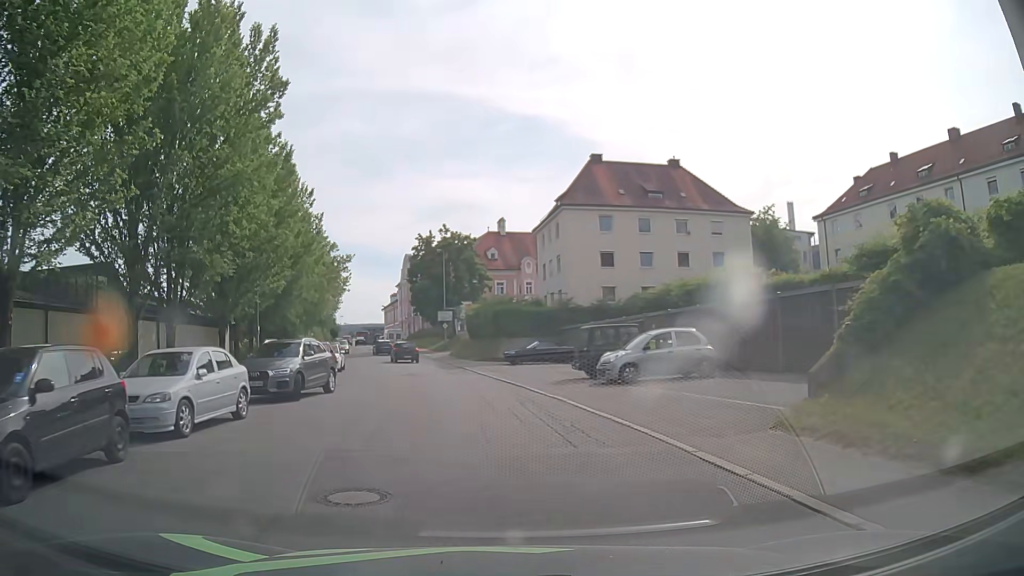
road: tertiary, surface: asphalt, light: Day
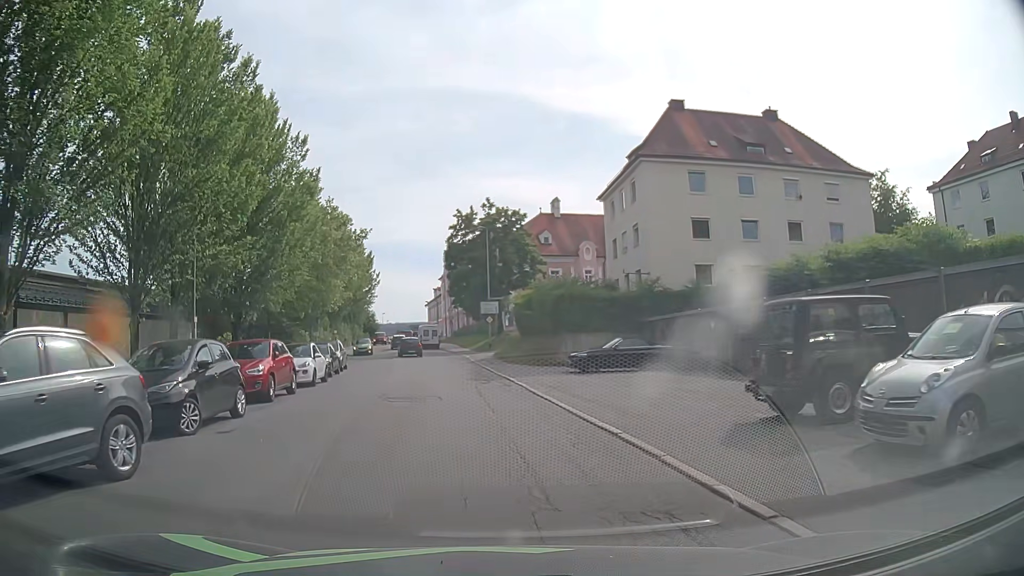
(-0.5, +13.4) m; -4°
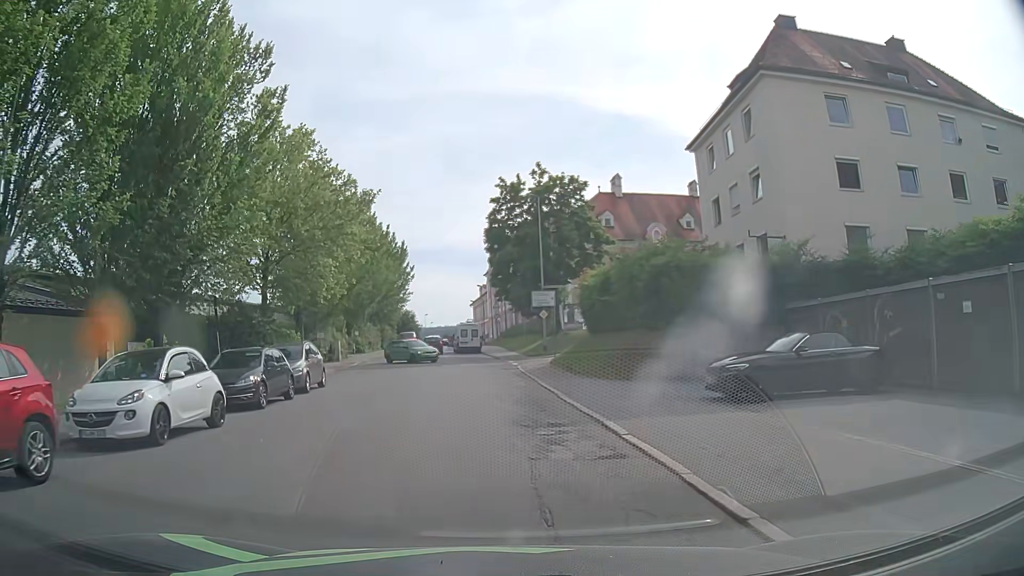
(-0.6, +13.4) m; -5°
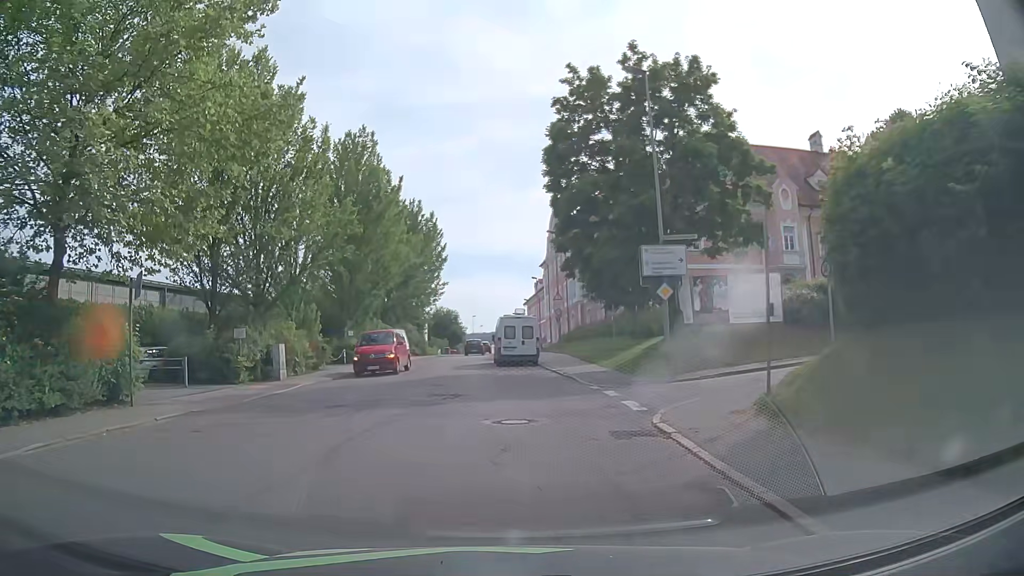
(-0.8, +22.2) m; -5°
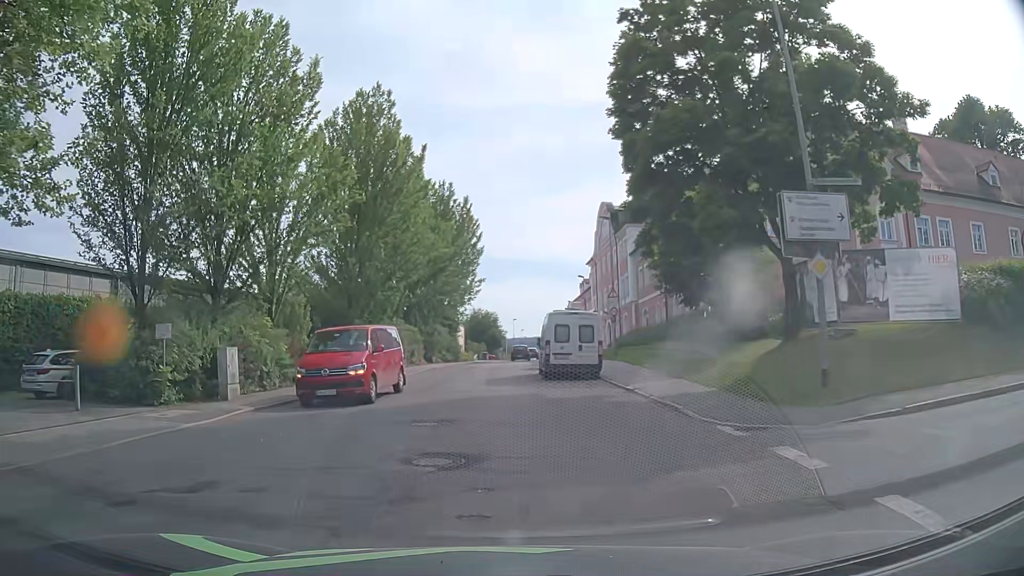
(-0.2, +8.8) m; -4°
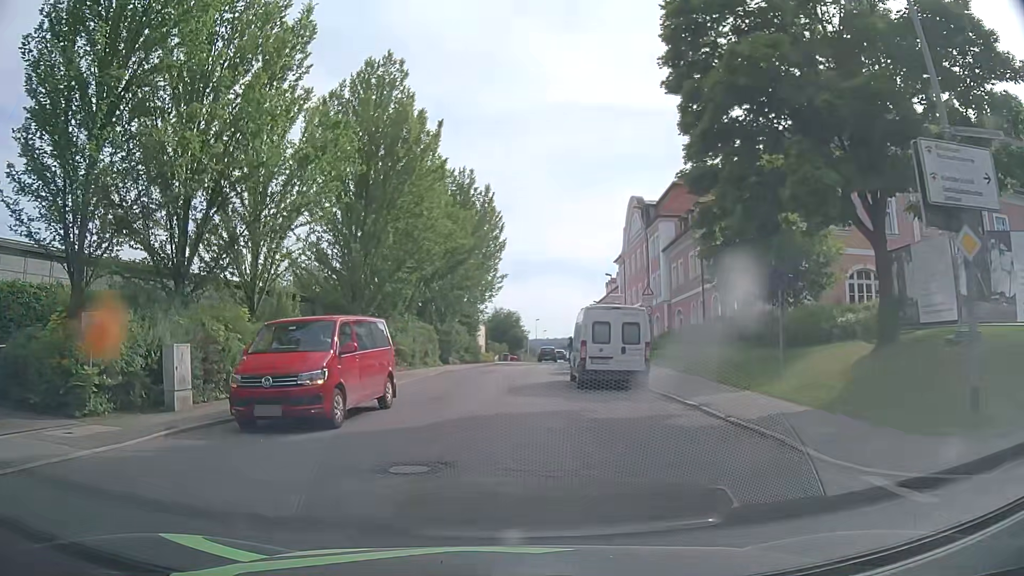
(0.0, +4.4) m; -1°
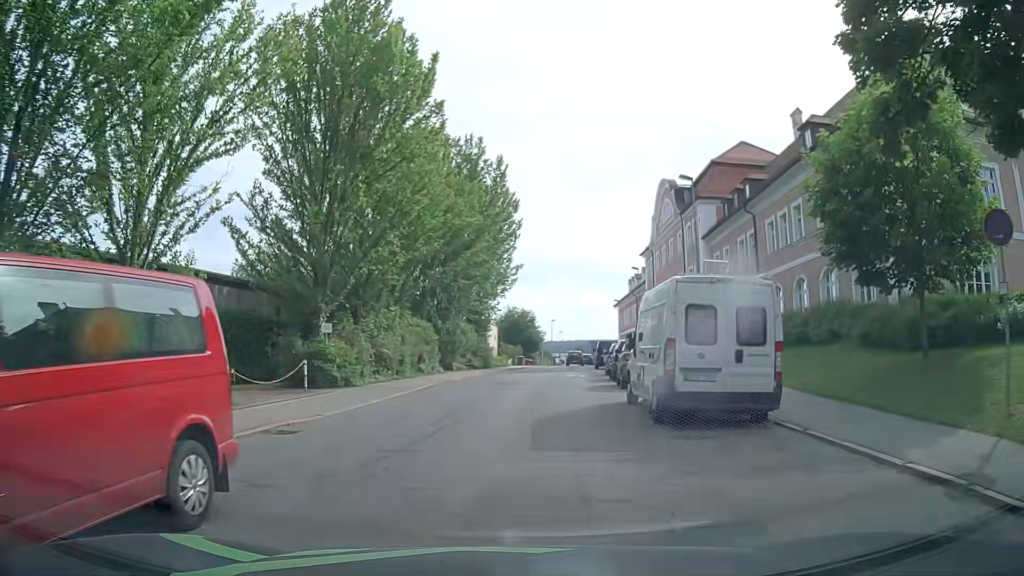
(-0.2, +8.8) m; -2°
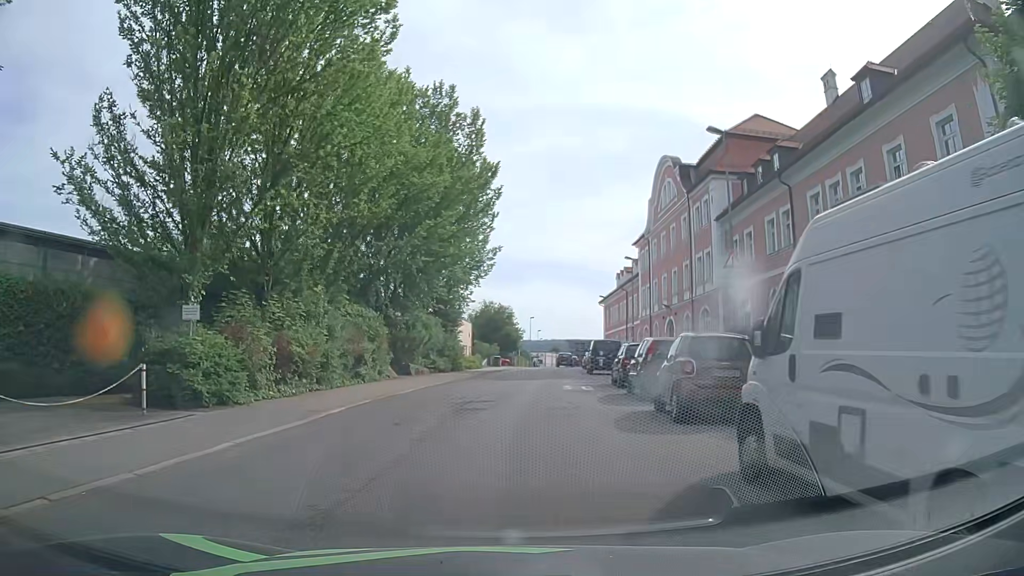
(+0.1, +8.7) m; +3°
(0, +10) (+1, +20) (+1, +30) (+2, +40) (+3, +50) (+4, +60) (+5, +70) (+6, +80) (+7, +90) (+8, +100) m
